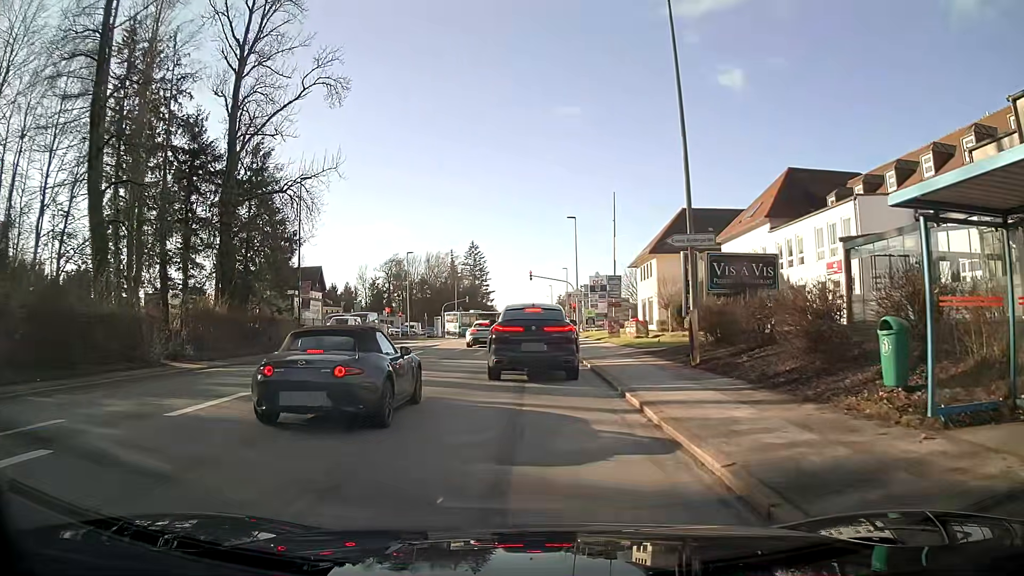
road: tertiary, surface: asphalt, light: Day
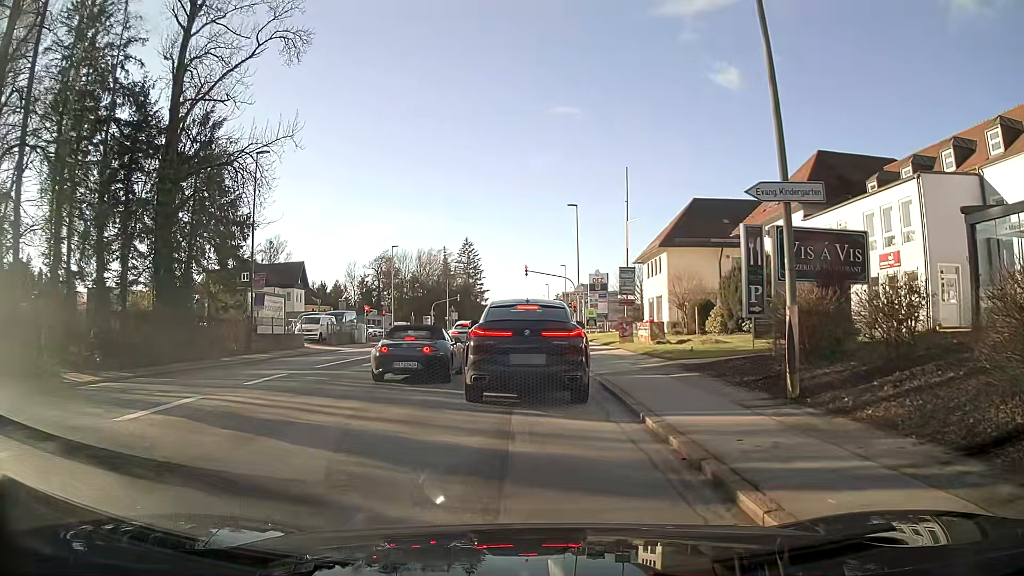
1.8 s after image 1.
(0.0, +6.5) m; 0°
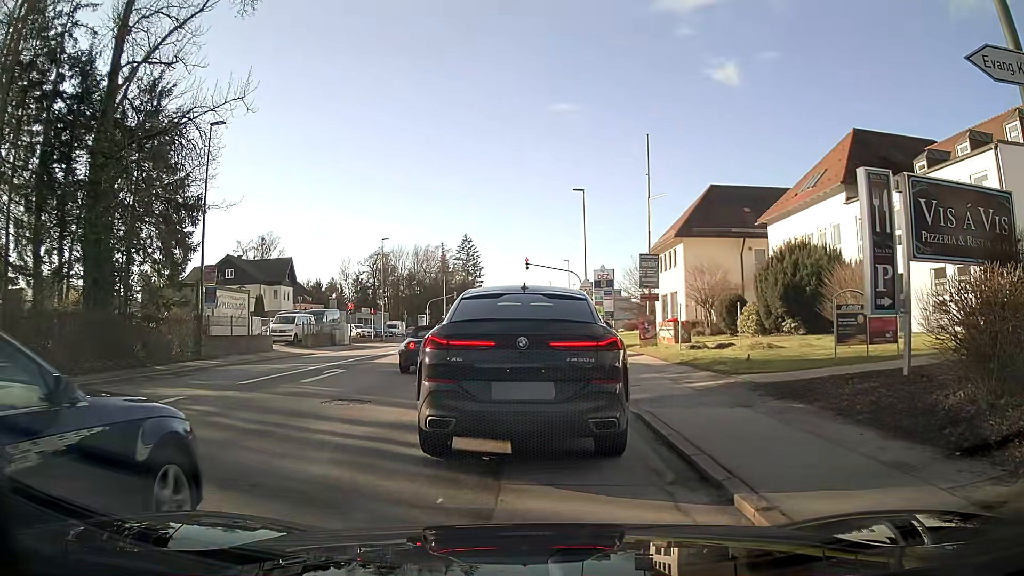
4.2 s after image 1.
(0.0, +5.5) m; 0°
(0, +10) (0, +20) (0, +30) (0, +40) (0, +50) (0, +60) (0, +70) (0, +80) (0, +90) (0, +100) m
